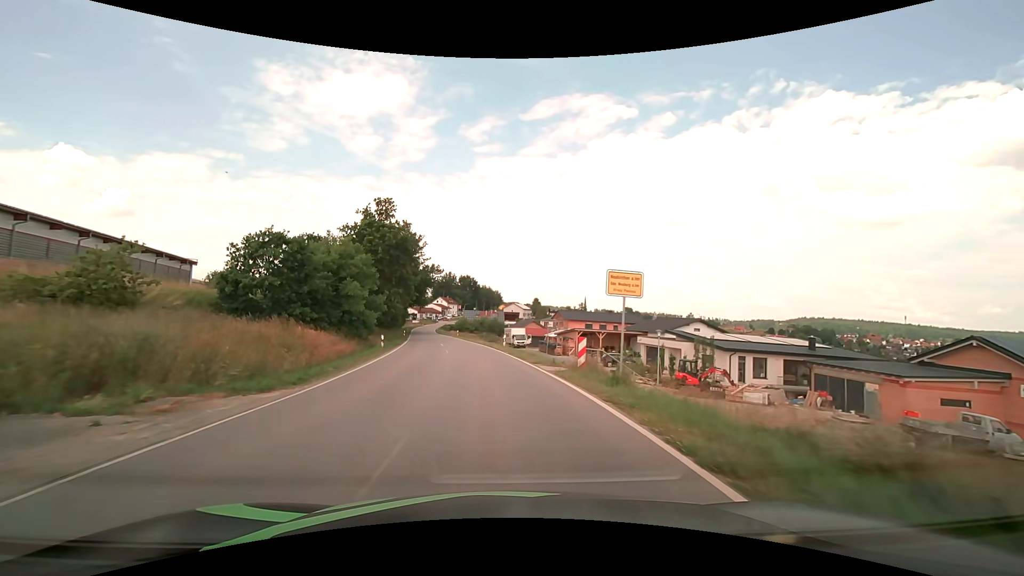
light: Day
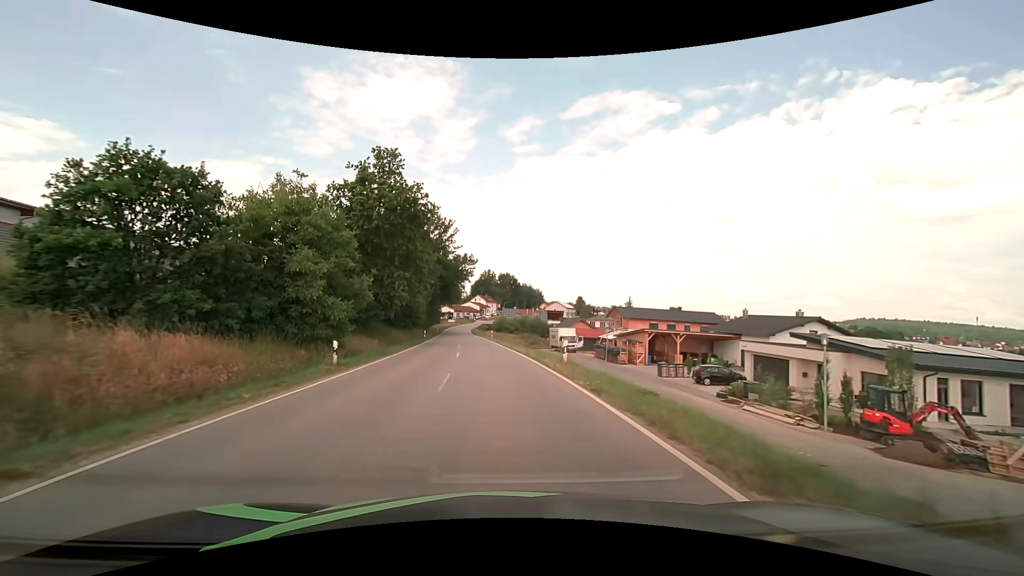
(-0.7, +15.8) m; -4°
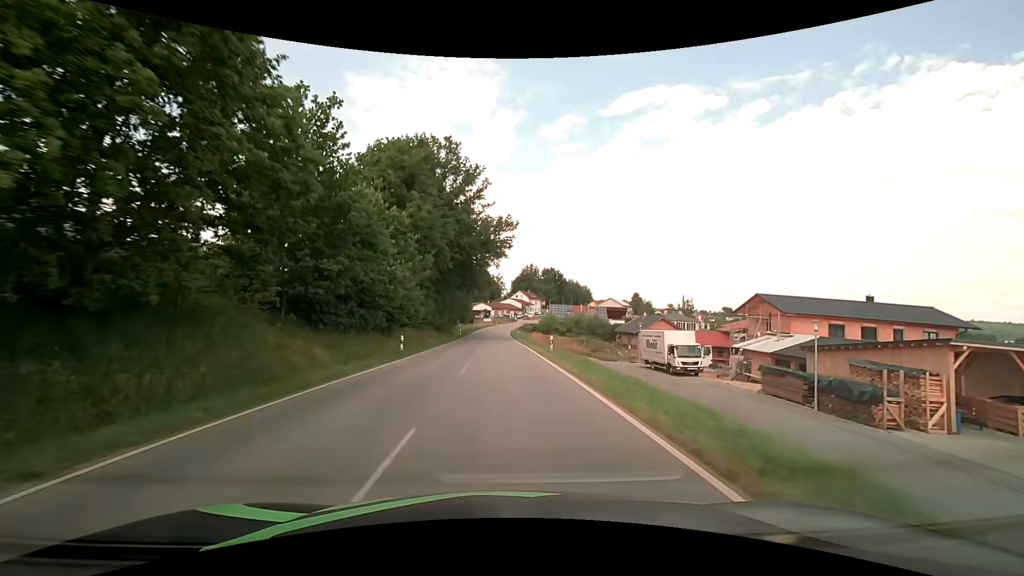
(-1.8, +31.7) m; -5°
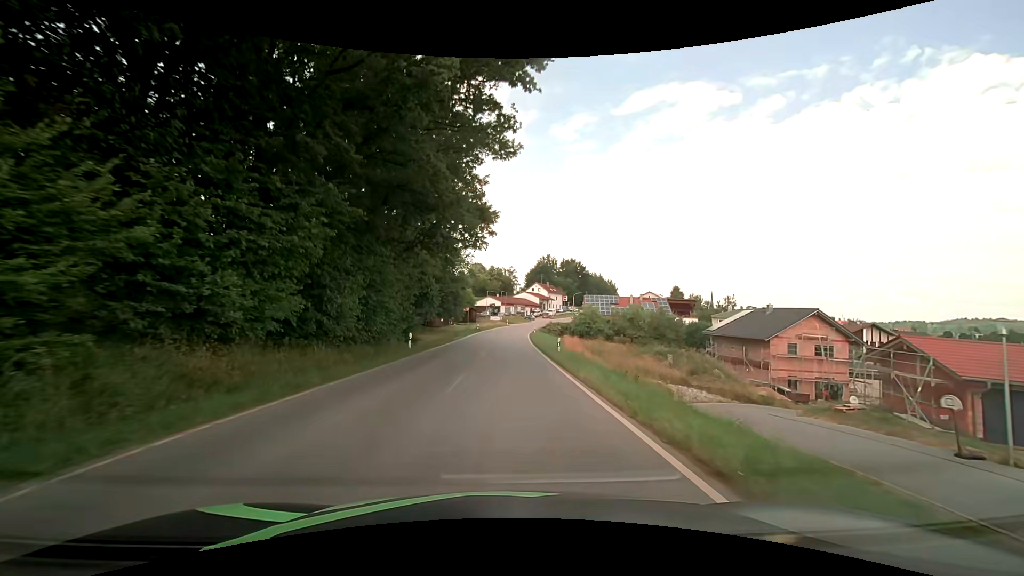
(-0.5, +39.8) m; -2°
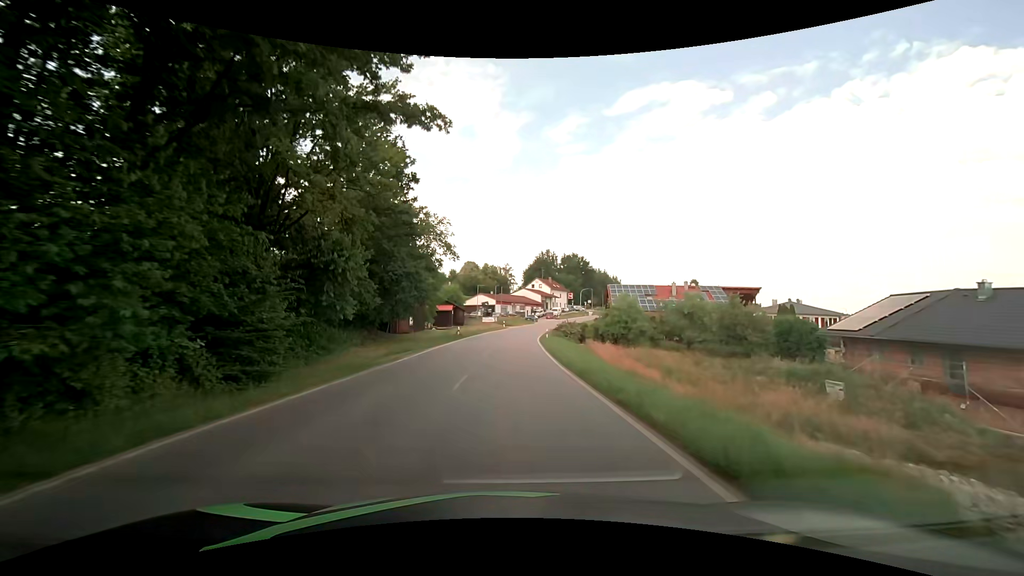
(+0.2, +23.9) m; +1°
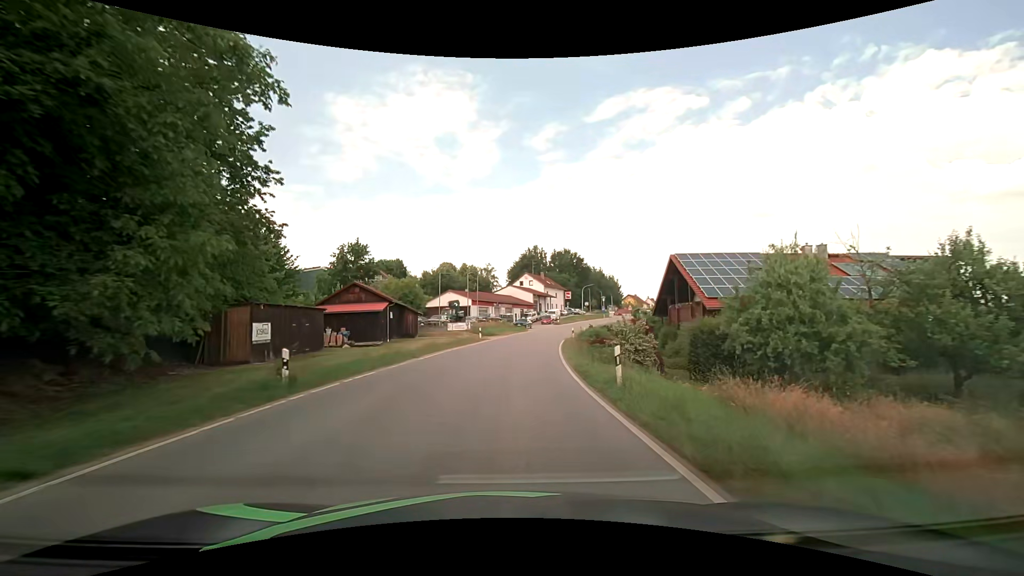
(+0.4, +31.5) m; +2°
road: tertiary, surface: asphalt
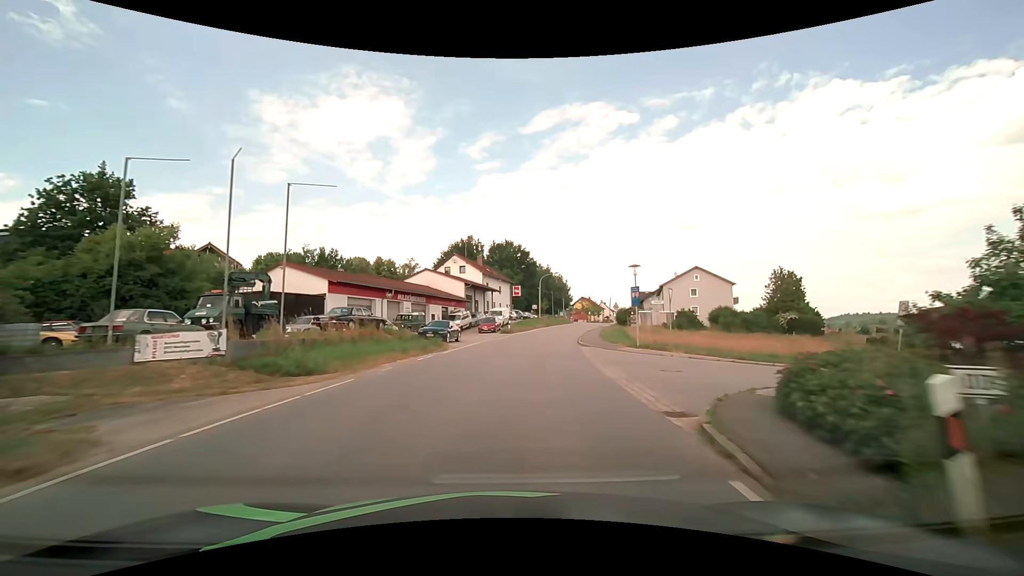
(+2.1, +39.0) m; +7°
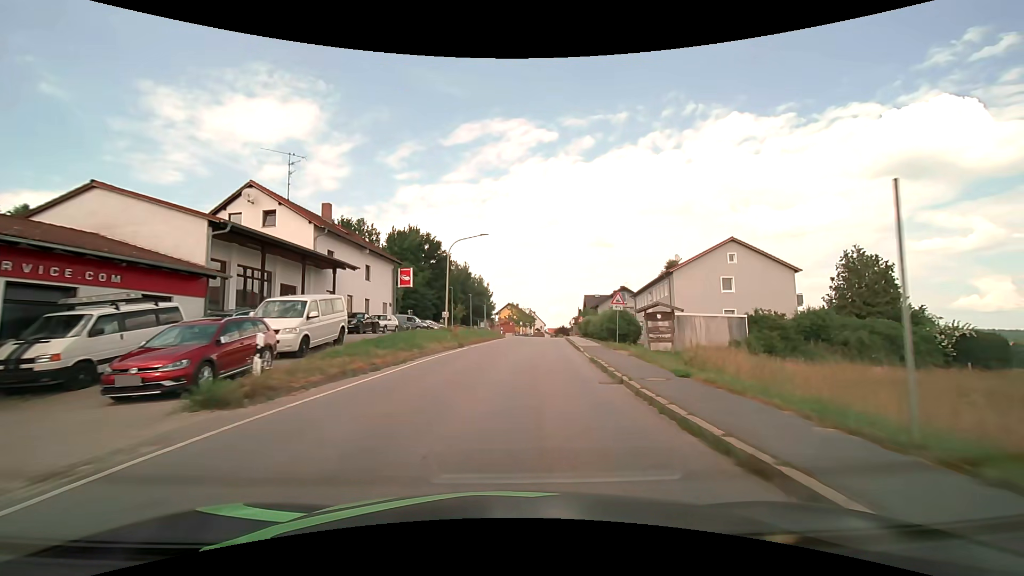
(+3.1, +38.6) m; +10°
(0, +10) (+1, +20) (+2, +30) (+3, +40) (+4, +50) (+5, +60) (+6, +70) (+7, +80) (+8, +90) (+9, +100) m
